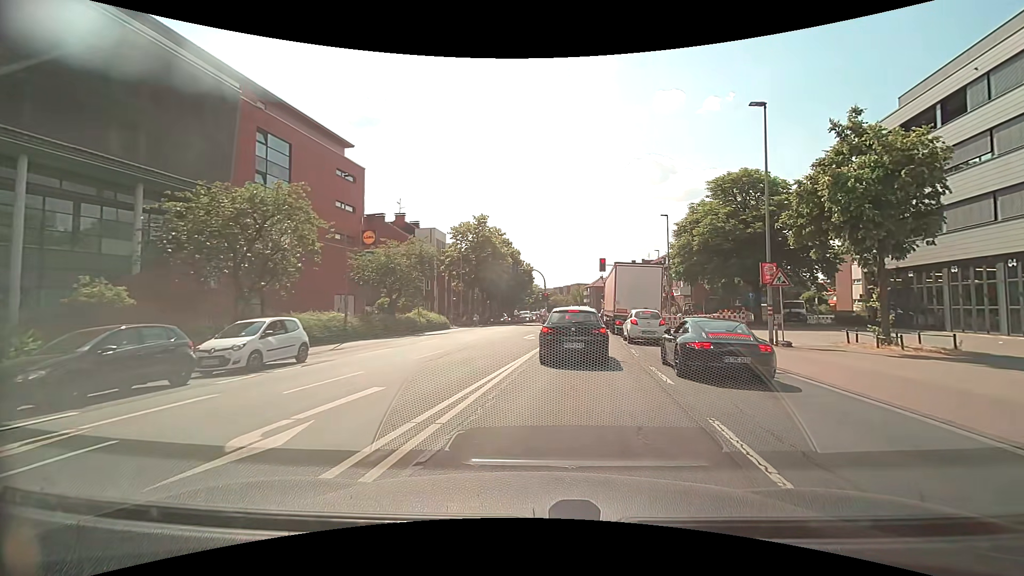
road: secondary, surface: asphalt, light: Day
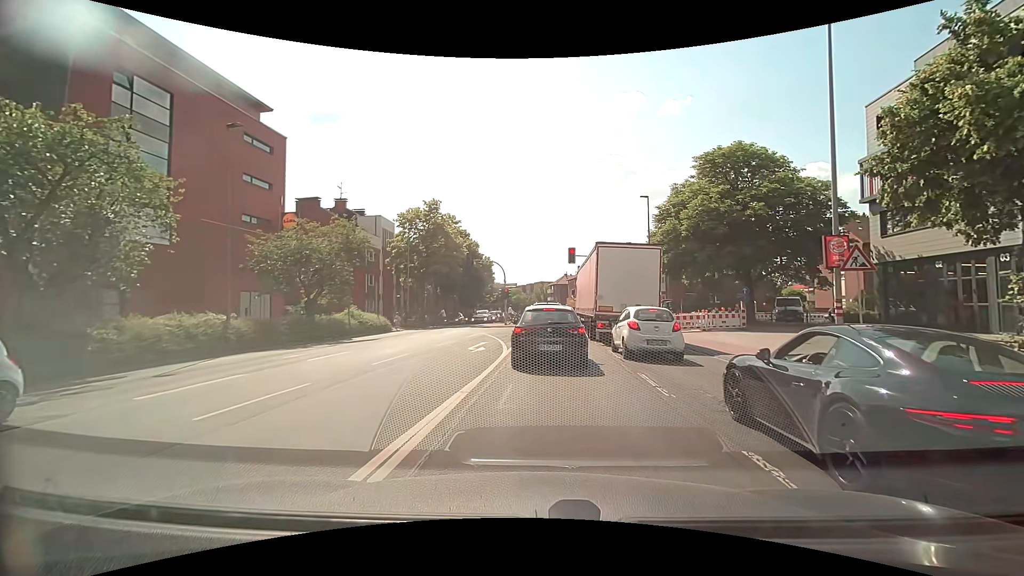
(+0.3, +7.7) m; +5°
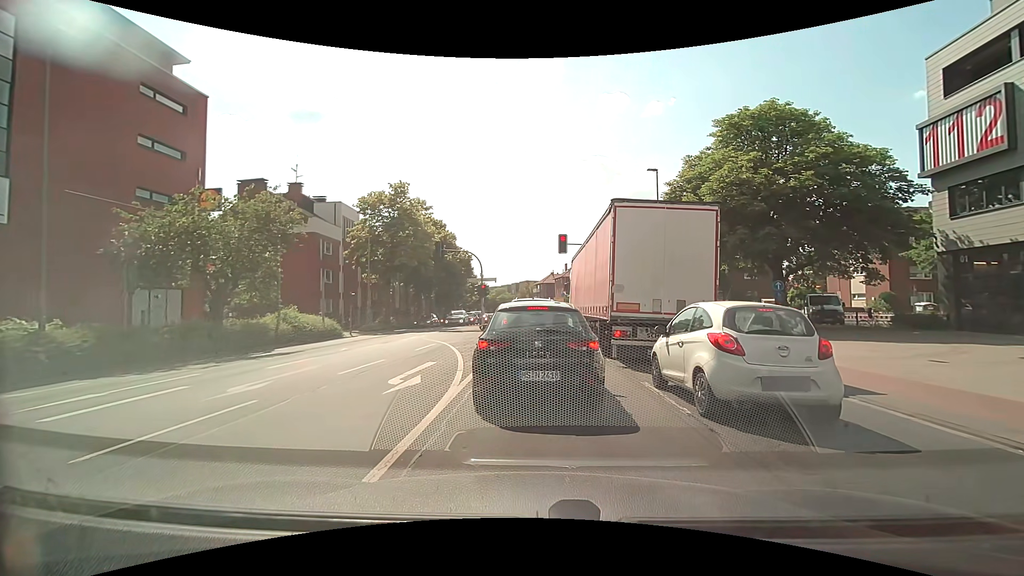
(+0.1, +7.5) m; +1°
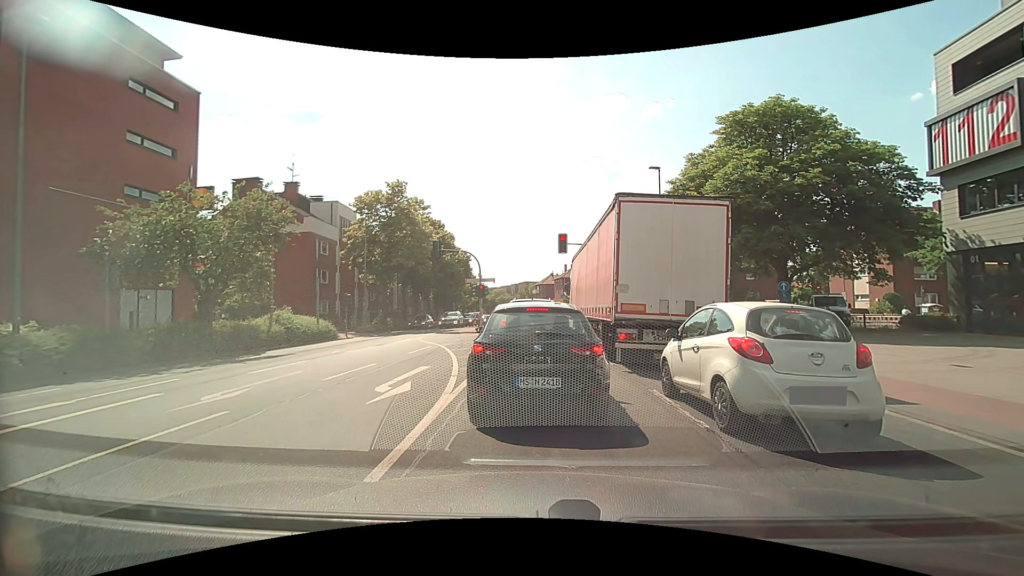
(0.0, +0.8) m; 0°
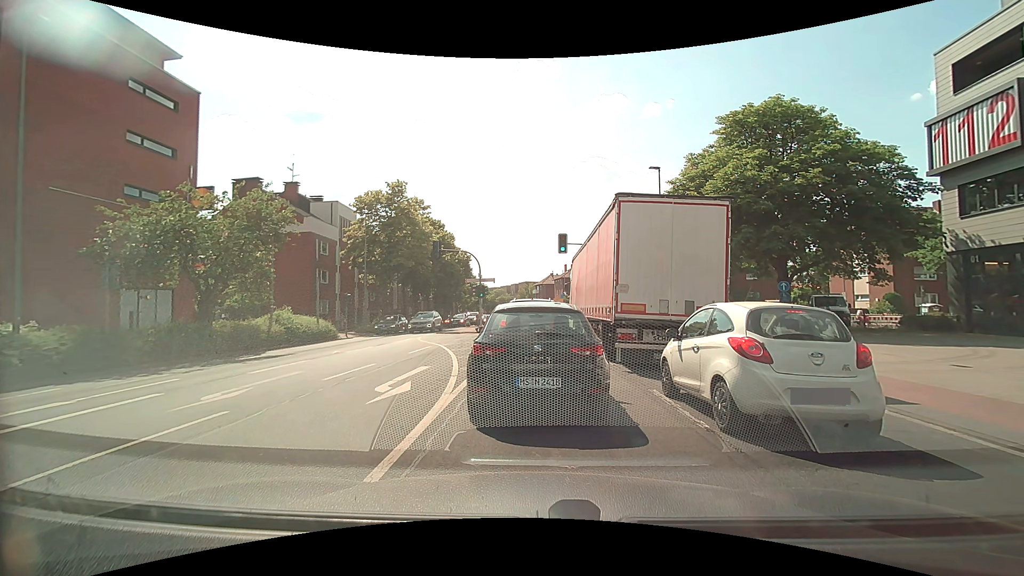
(0.0, 0.0) m; 0°
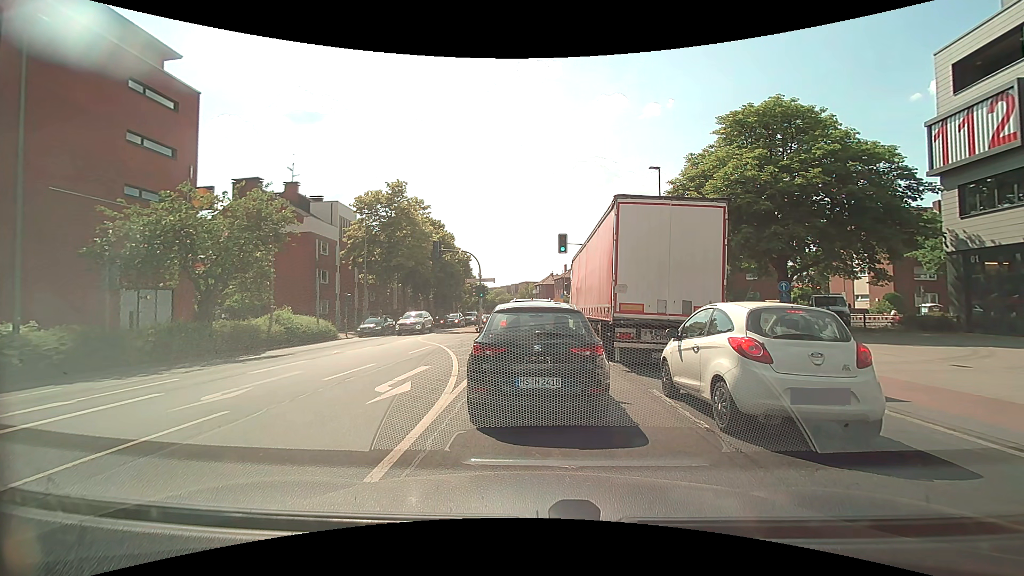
(0.0, 0.0) m; 0°
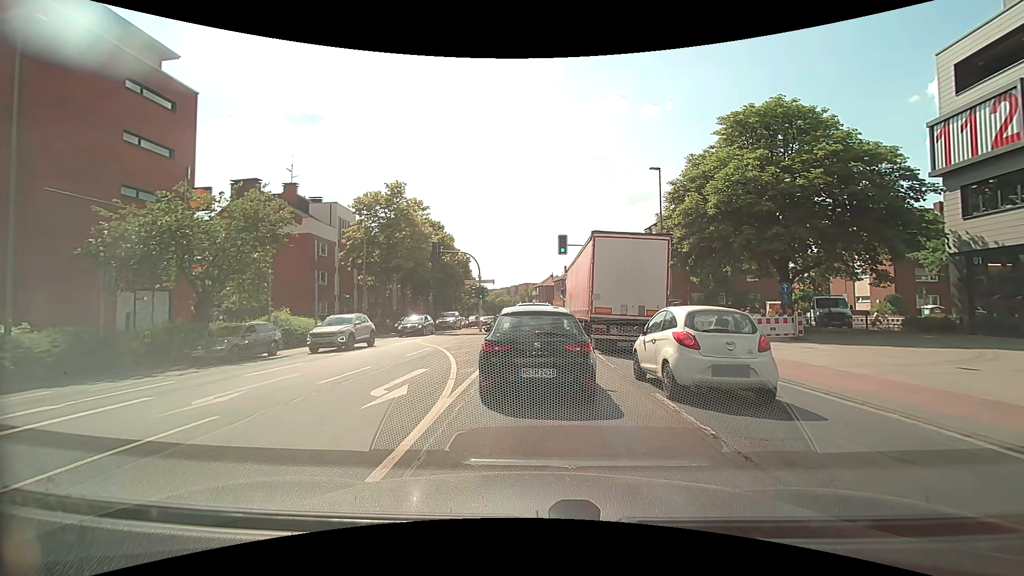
(0.0, +0.2) m; 0°
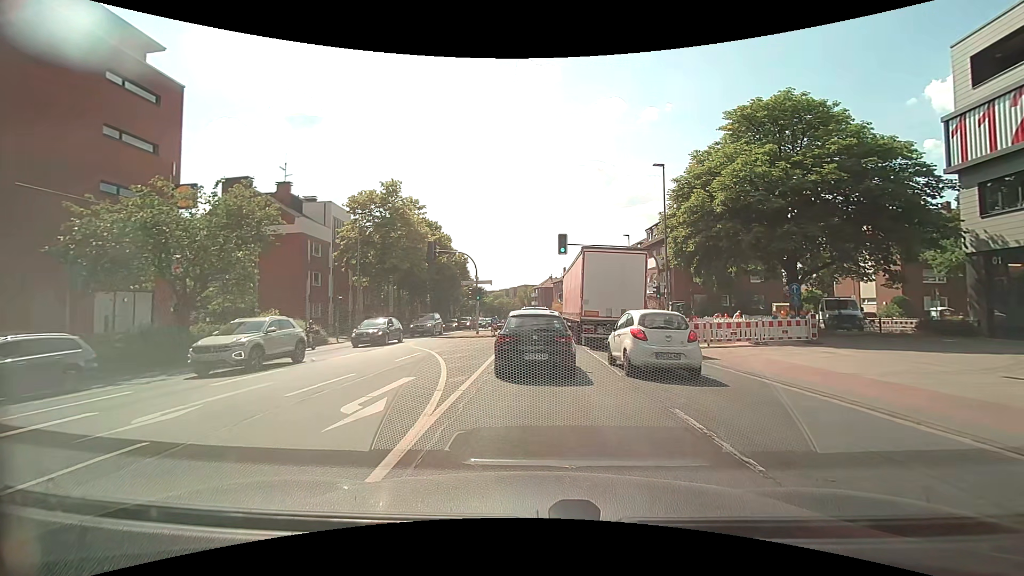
(0.0, +1.3) m; -1°
(0, +10) (0, +20) (+1, +30) (+1, +40) (+1, +50) (+1, +60) (+1, +70) (0, +80) (0, +90) (0, +100) m
